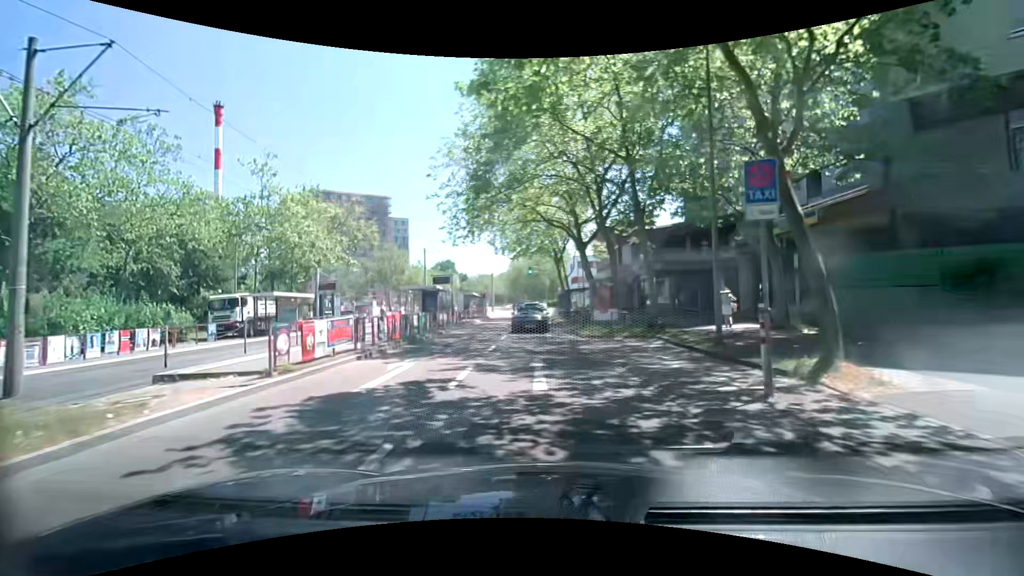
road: tertiary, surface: asphalt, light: Day
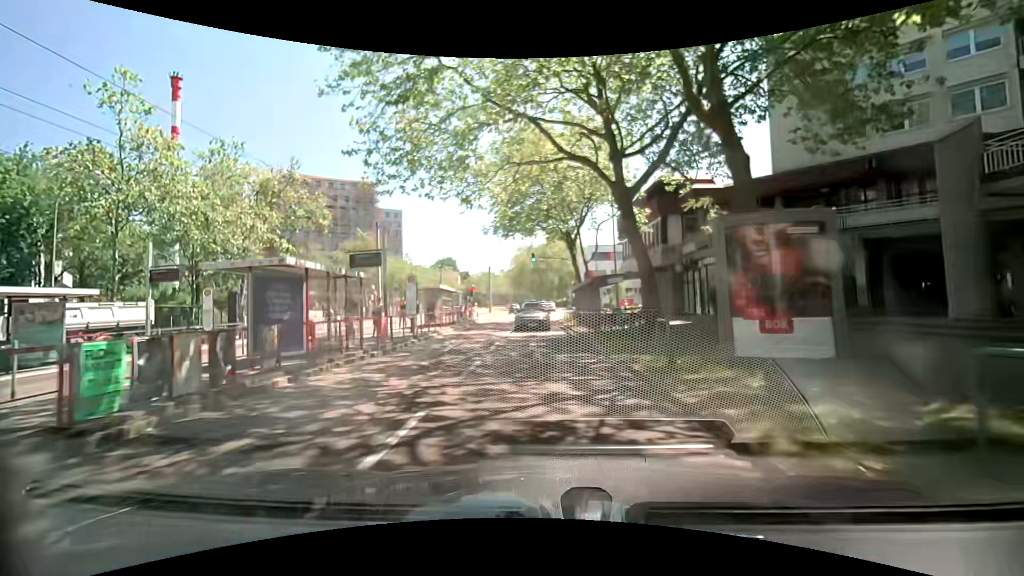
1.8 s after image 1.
(-0.2, +16.2) m; -1°
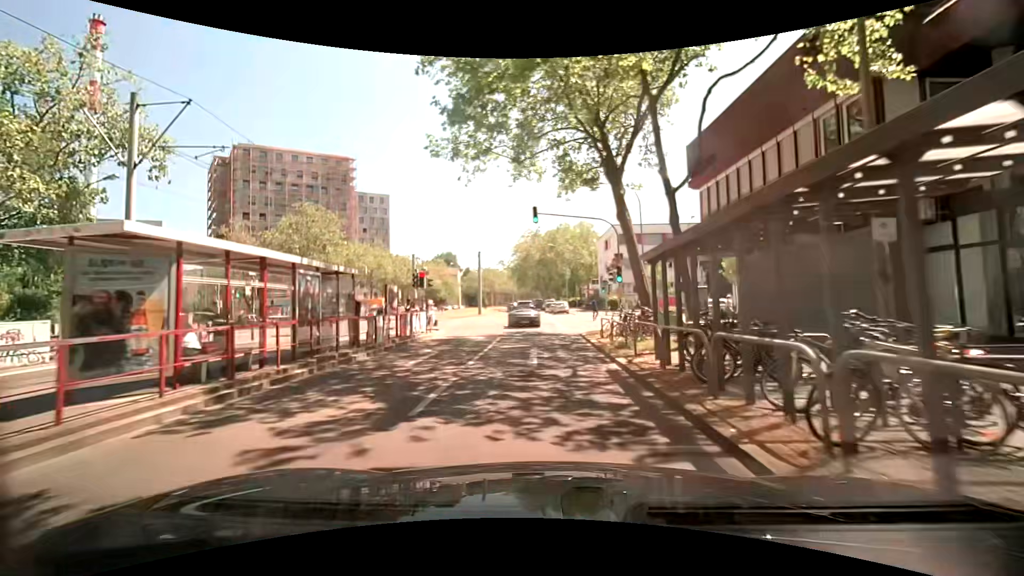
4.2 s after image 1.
(-0.1, +21.5) m; -1°
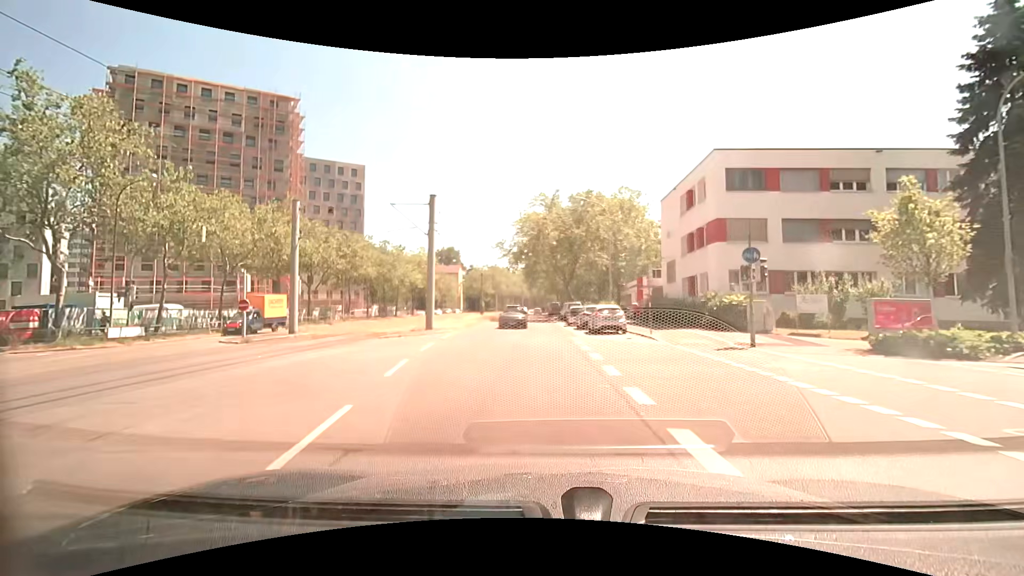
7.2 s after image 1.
(-0.2, +32.0) m; -1°
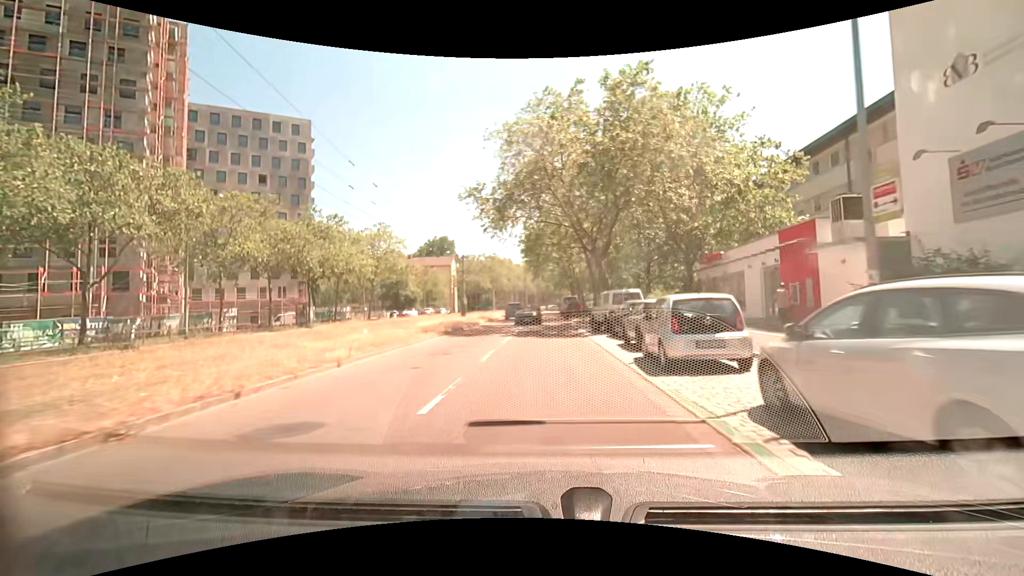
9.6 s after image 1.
(-0.3, +27.7) m; 0°
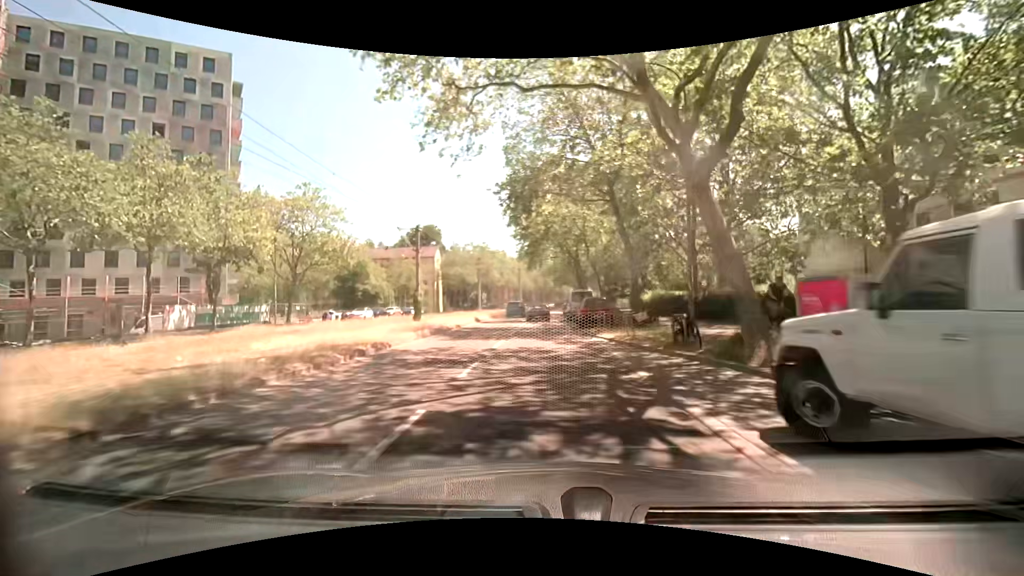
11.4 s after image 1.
(-0.3, +20.9) m; -1°
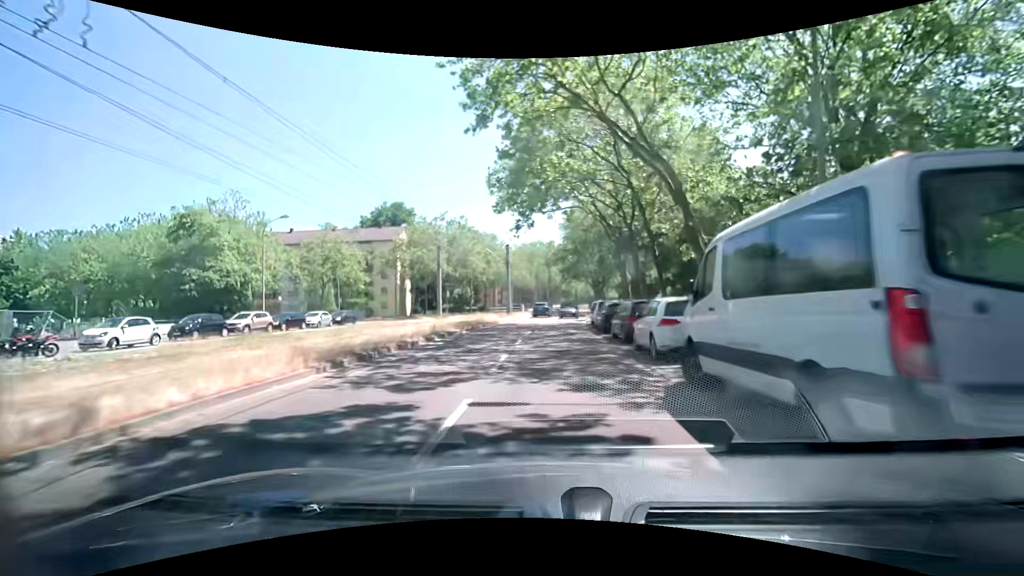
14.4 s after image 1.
(+0.1, +35.1) m; 0°
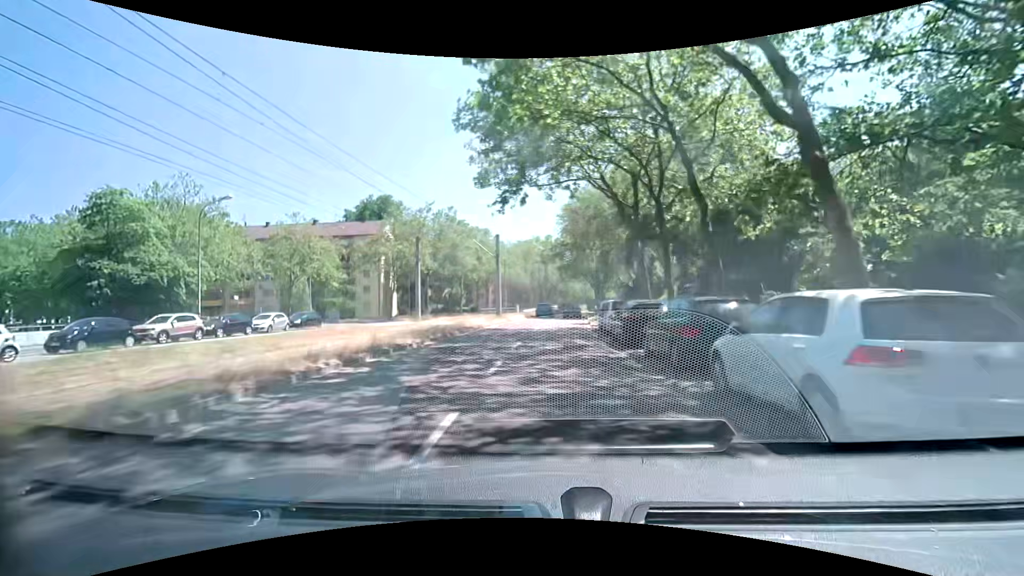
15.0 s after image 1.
(0.0, +7.1) m; +1°
(0, +10) (0, +20) (0, +30) (+1, +40) (+2, +50) (+3, +60) (+4, +70) (+5, +80) (+7, +90) (+8, +100) m
